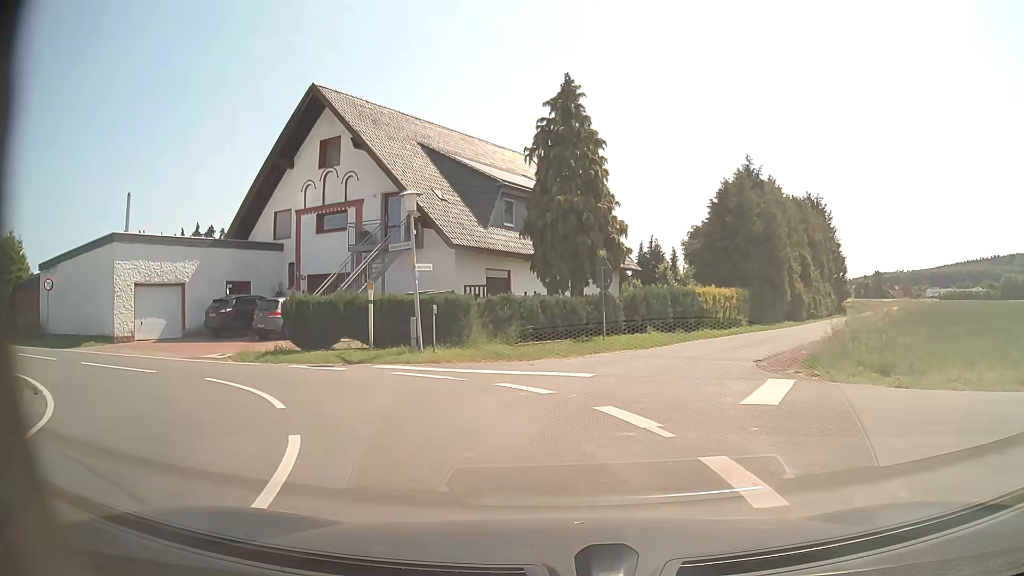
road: unclassified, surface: asphalt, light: Day
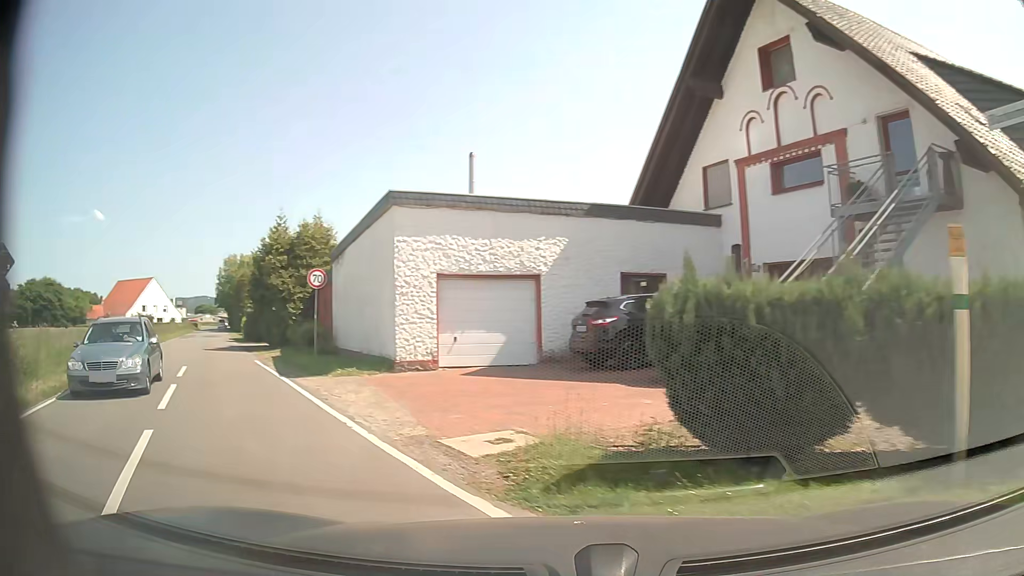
(-2.9, +11.9) m; -38°
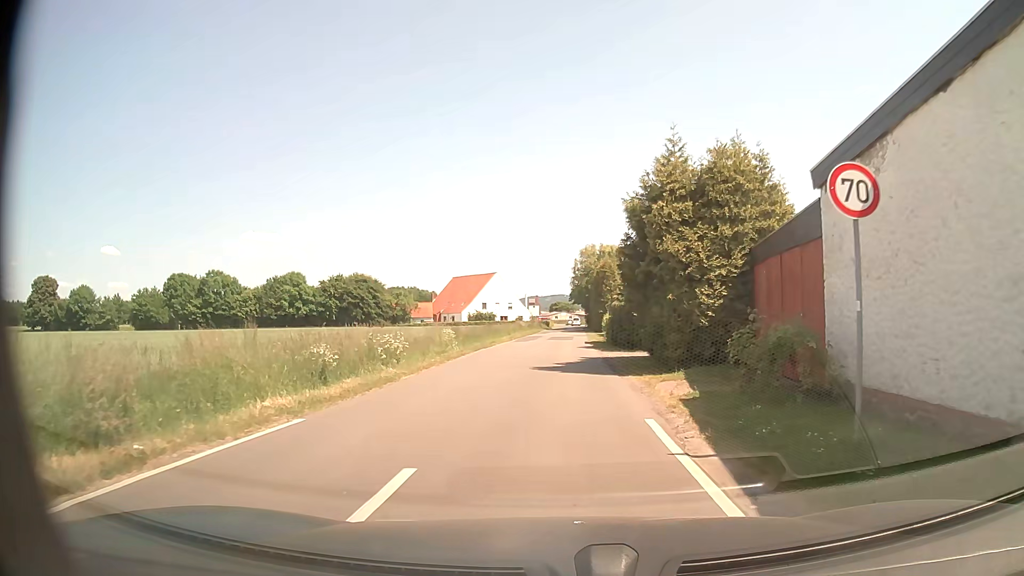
(-6.1, +13.2) m; -33°
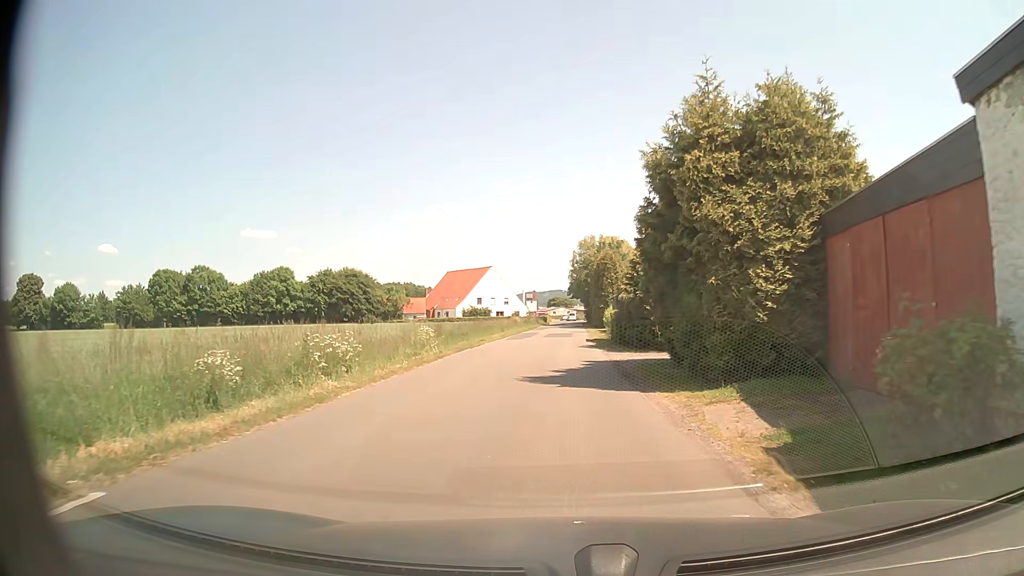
(0.0, +5.0) m; +1°
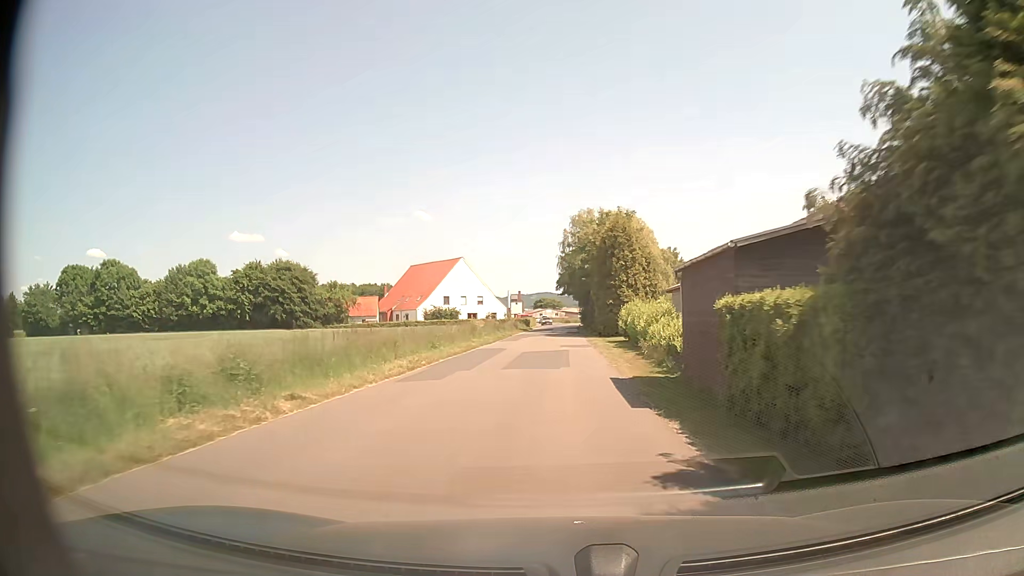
(0.0, +26.2) m; +1°
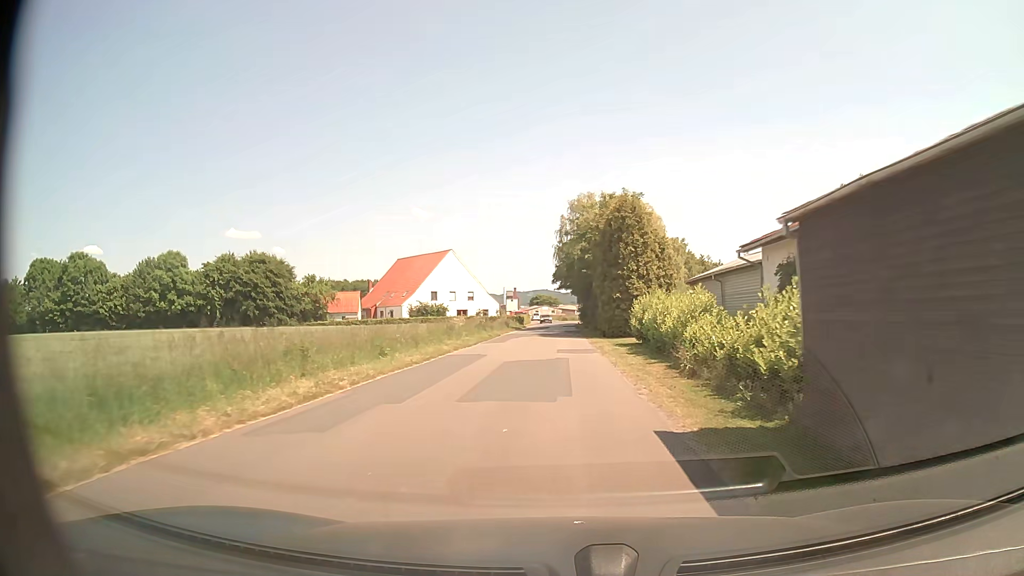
(0.0, +7.9) m; 0°
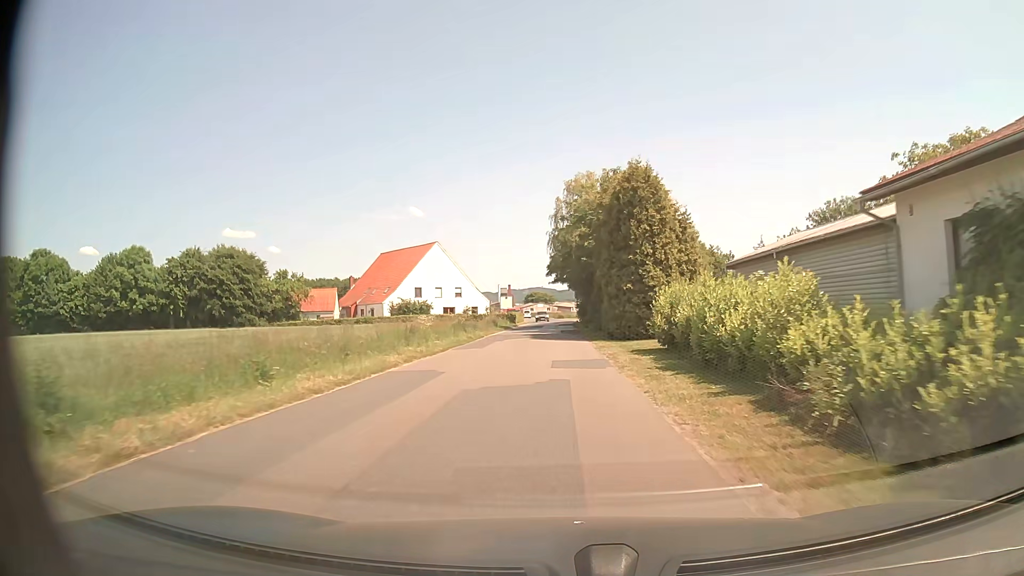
(+0.1, +8.3) m; +1°
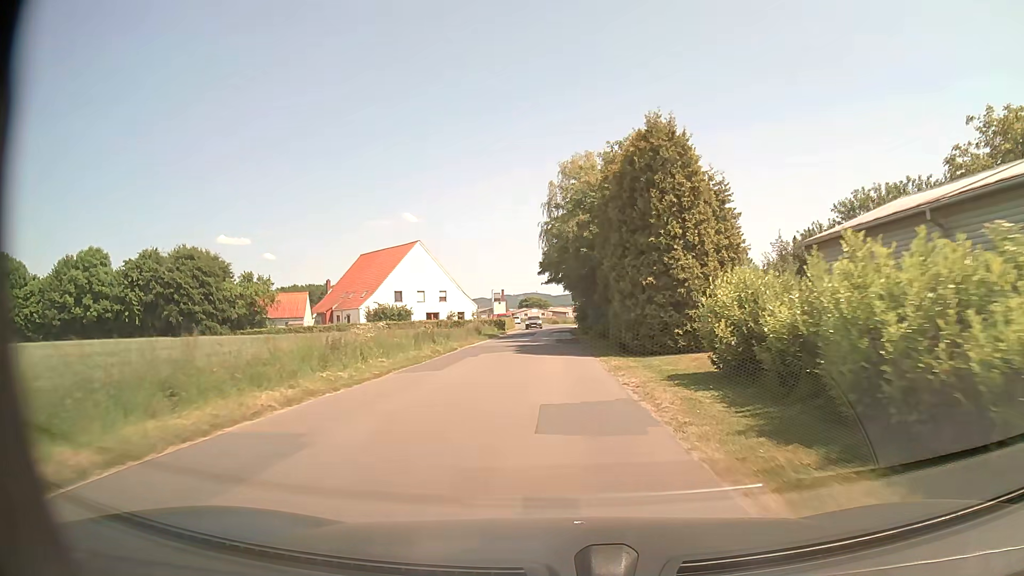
(0.0, +8.6) m; 0°
(0, +10) (0, +20) (0, +30) (0, +40) (0, +50) (0, +60) (0, +70) (0, +80) (-1, +90) (-2, +100) m
